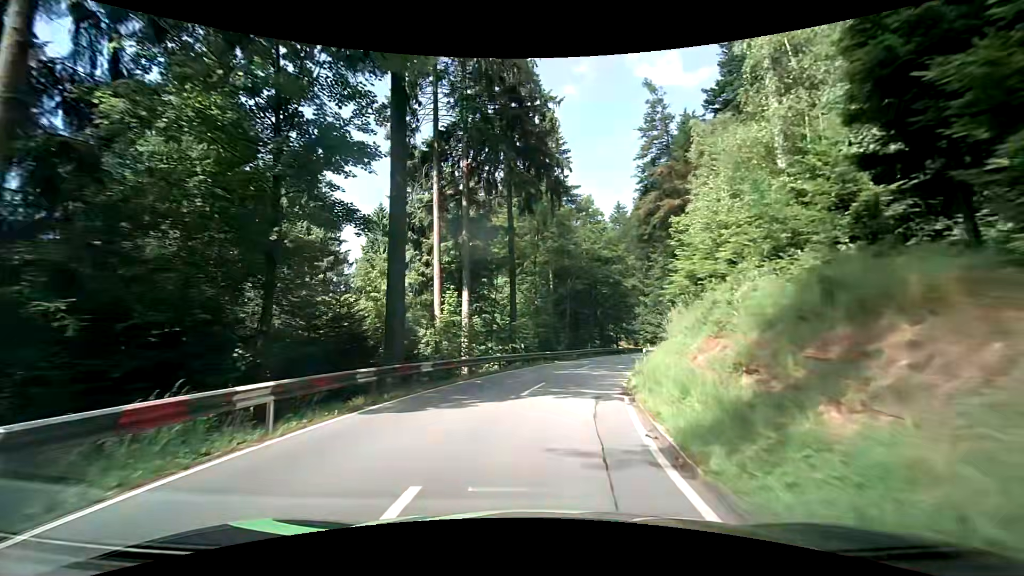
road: secondary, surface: asphalt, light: Day
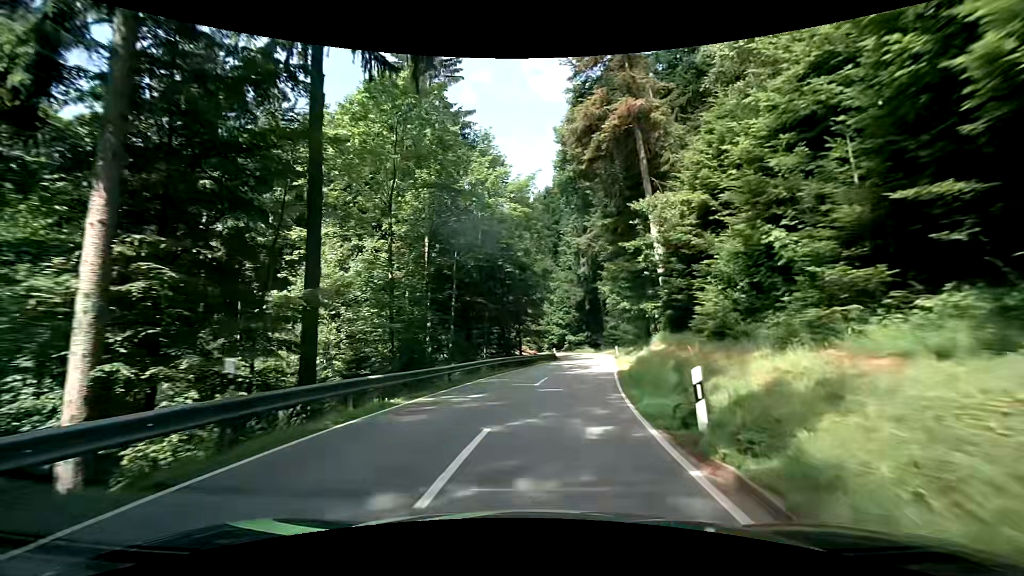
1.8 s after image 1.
(+1.6, +20.4) m; +11°
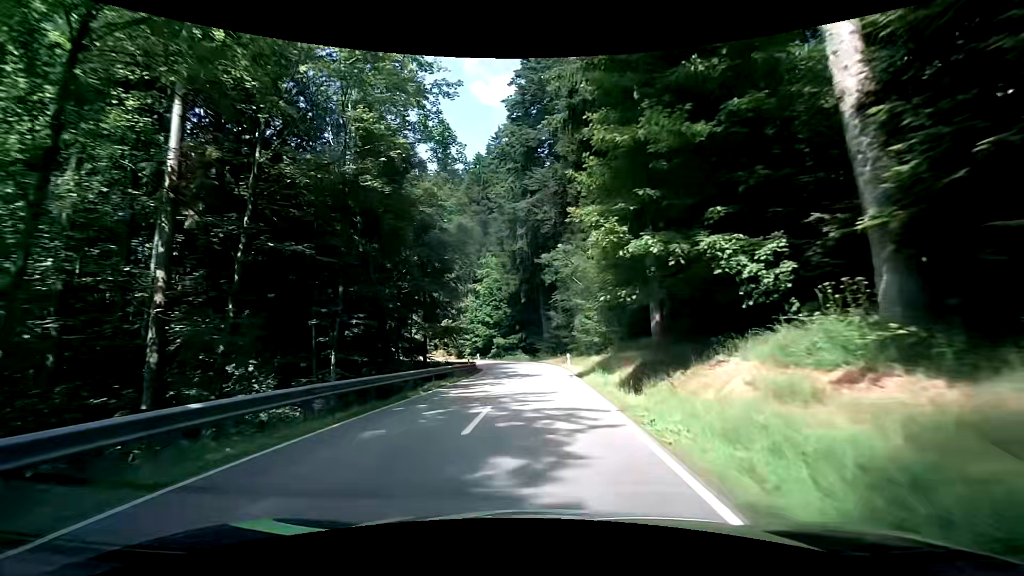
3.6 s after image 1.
(+1.9, +20.3) m; +8°
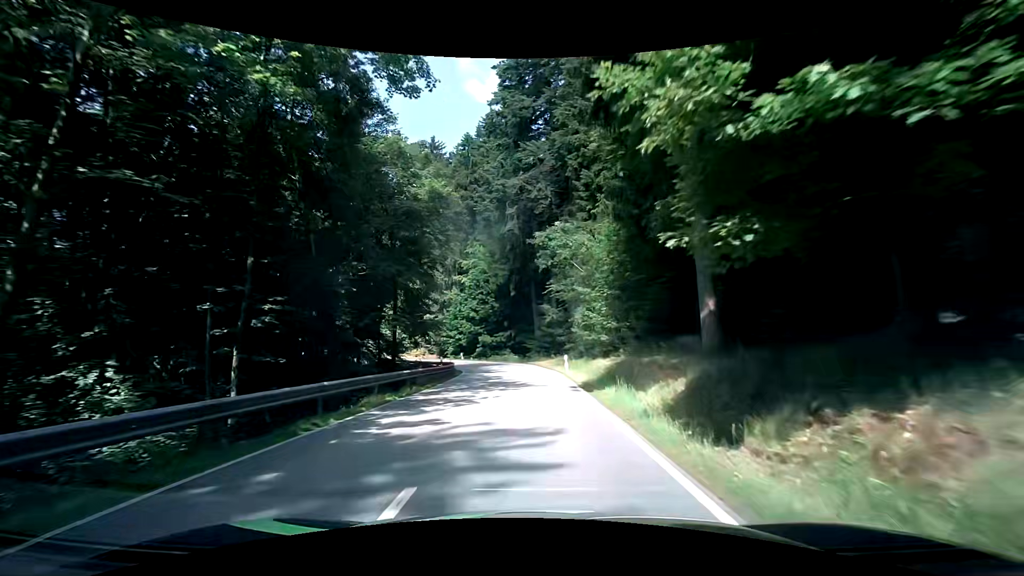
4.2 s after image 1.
(+0.1, +6.9) m; +2°
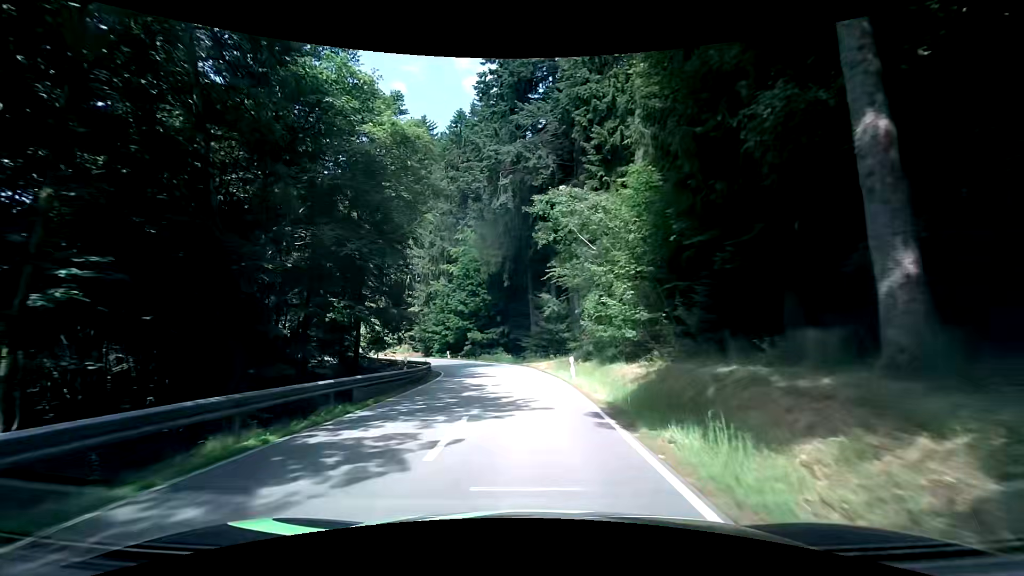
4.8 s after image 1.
(+0.1, +7.0) m; +1°
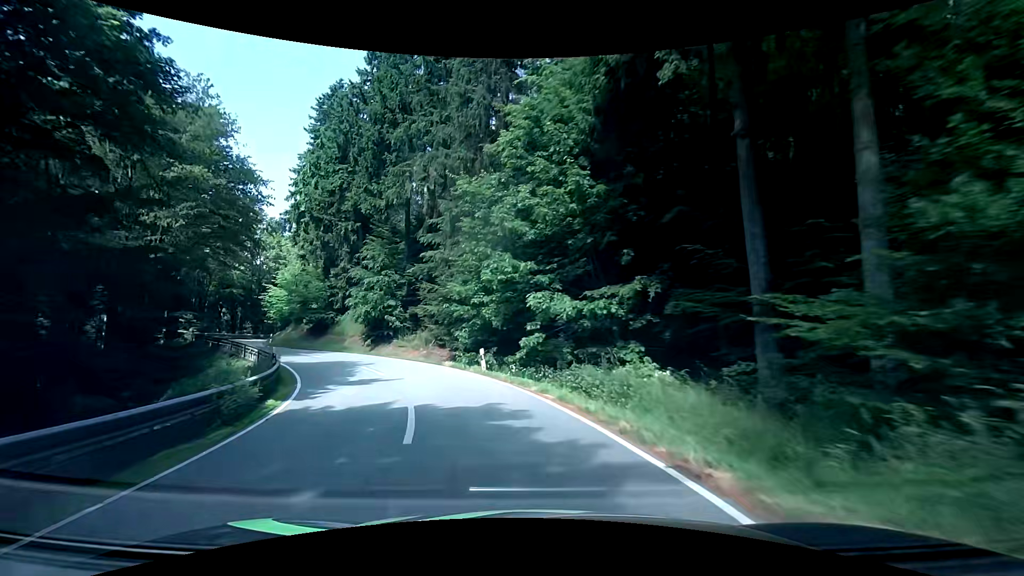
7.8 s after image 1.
(-2.3, +35.2) m; -11°
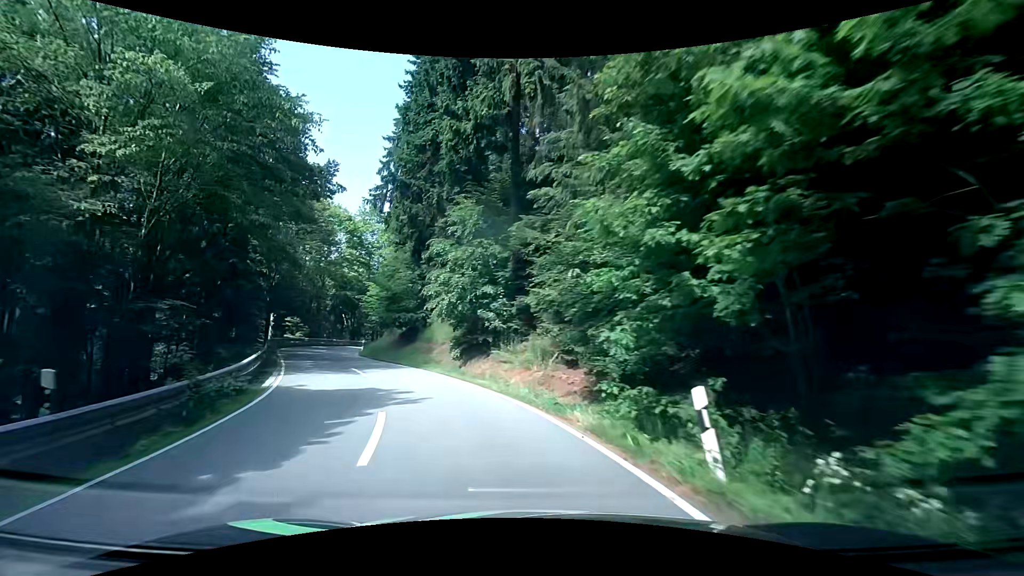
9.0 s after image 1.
(-1.7, +13.4) m; -15°
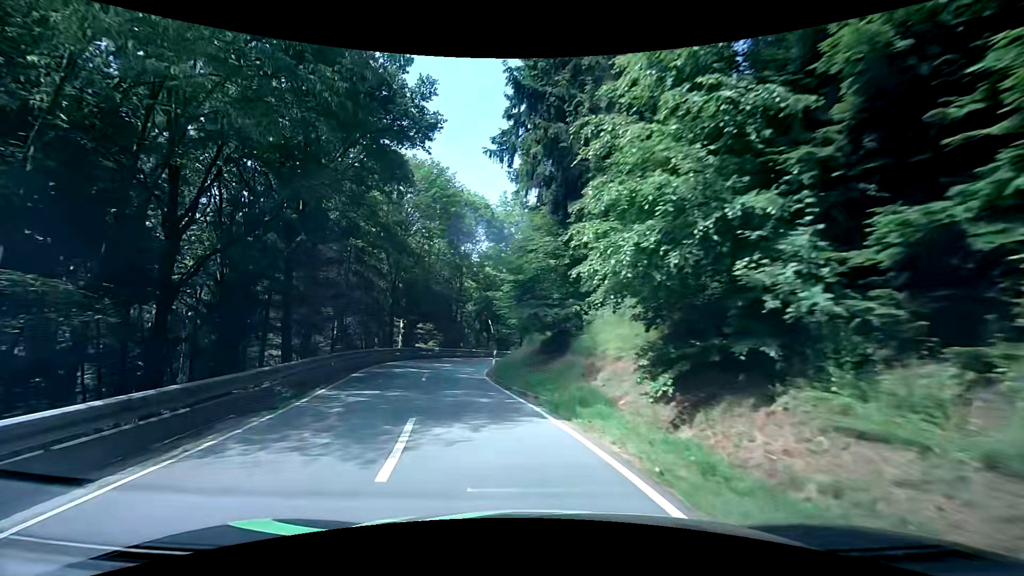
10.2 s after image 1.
(-2.0, +12.6) m; -19°
(-1, +10) (-3, +20) (-4, +30) (-4, +40) (-1, +49) (+3, +58) (+9, +66) (+16, +73) (+24, +79) (+32, +85) m
